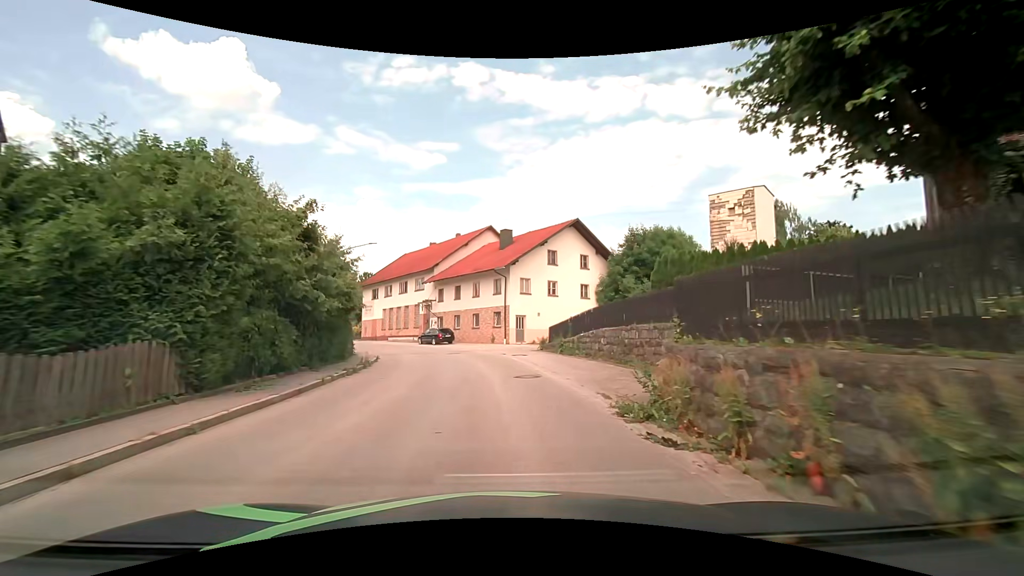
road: tertiary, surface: asphalt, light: Day
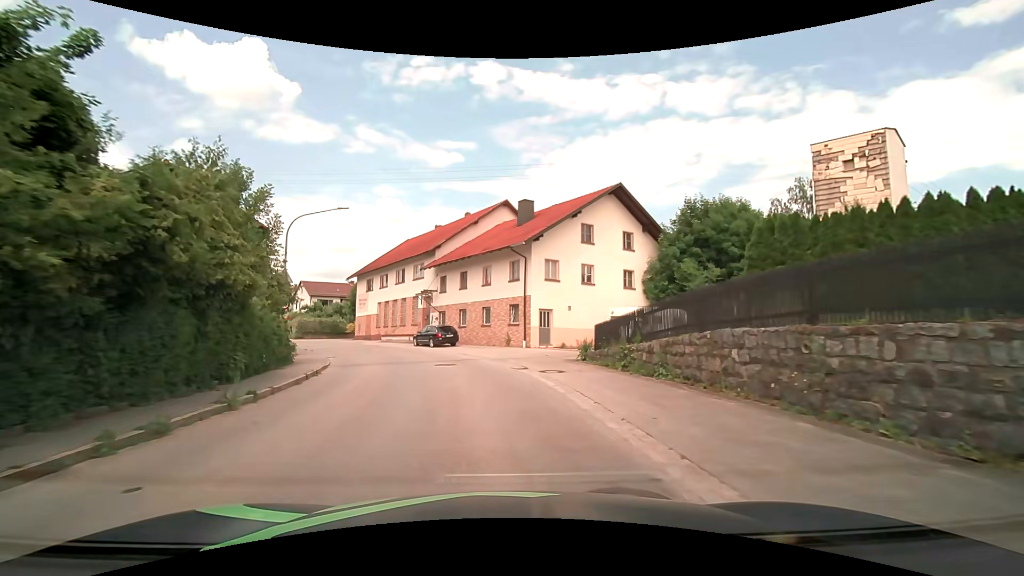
(0.0, +10.4) m; -1°
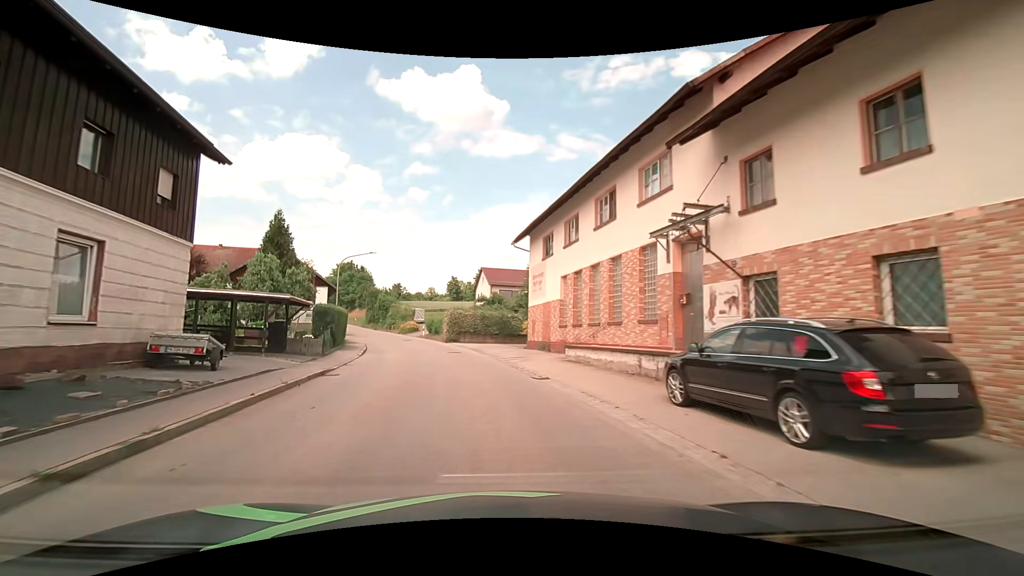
(-5.4, +27.6) m; -23°
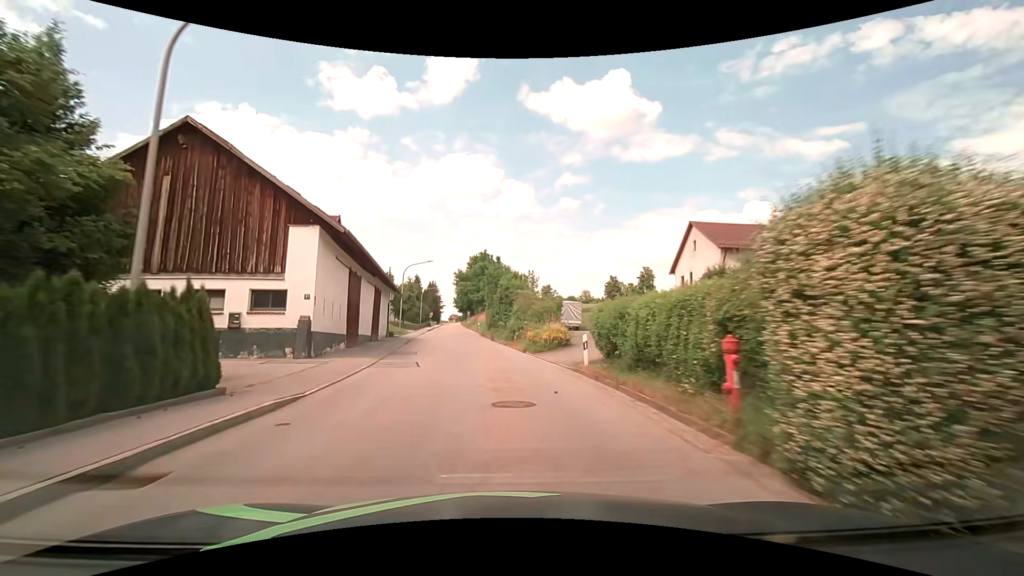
(-5.7, +36.3) m; -17°
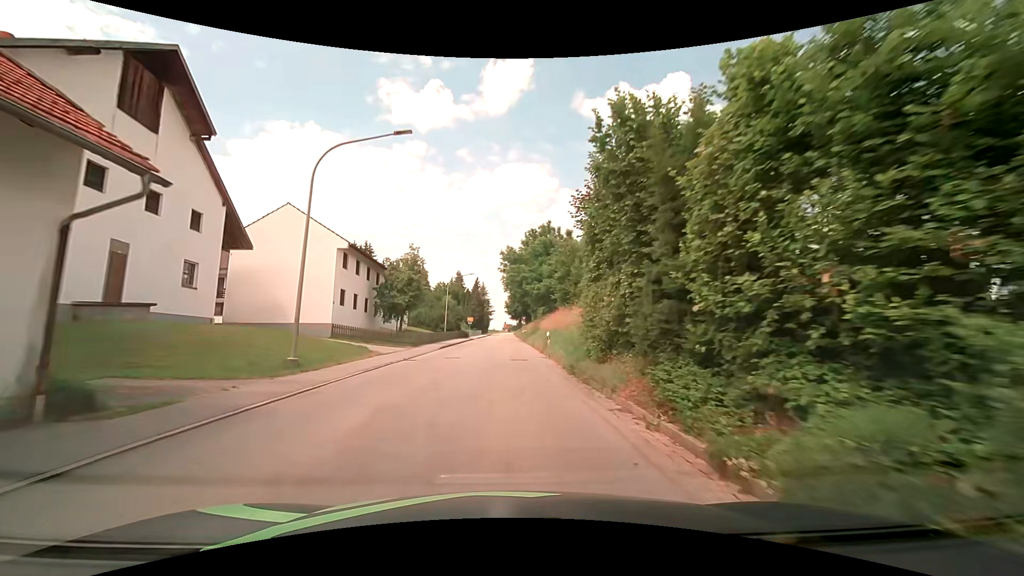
(-2.8, +36.6) m; -7°
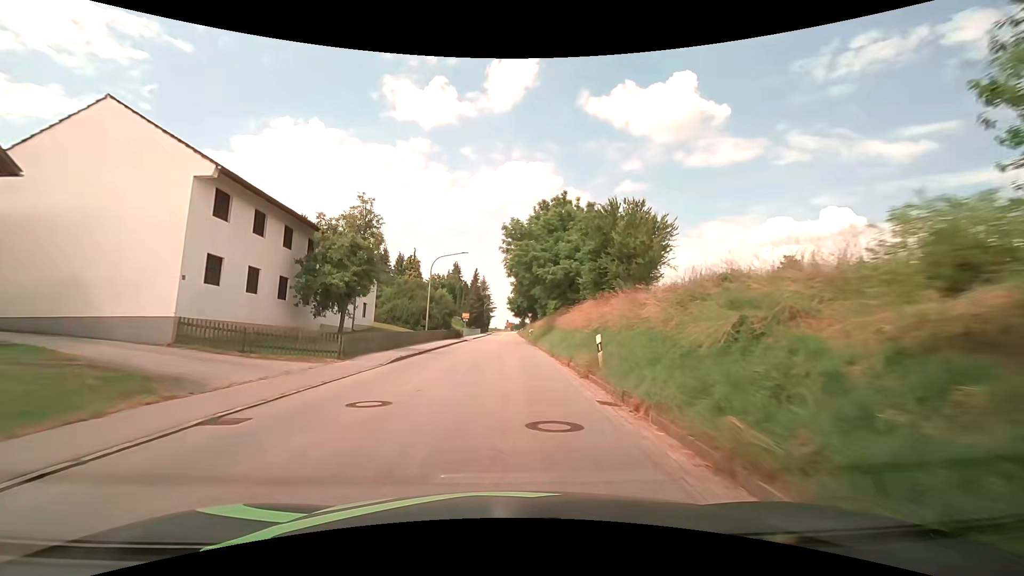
(-0.1, +14.7) m; -1°
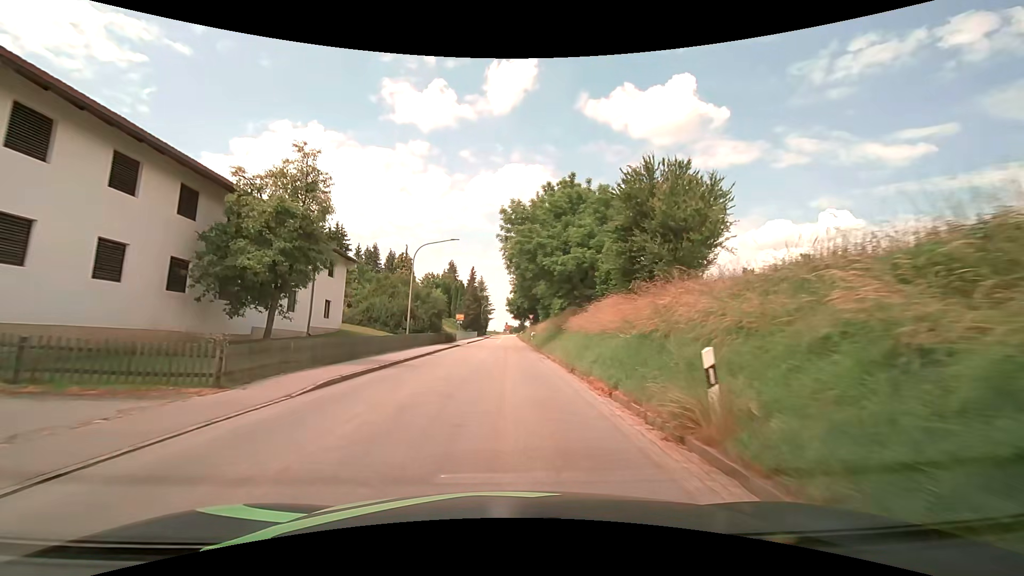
(+0.1, +7.4) m; +1°
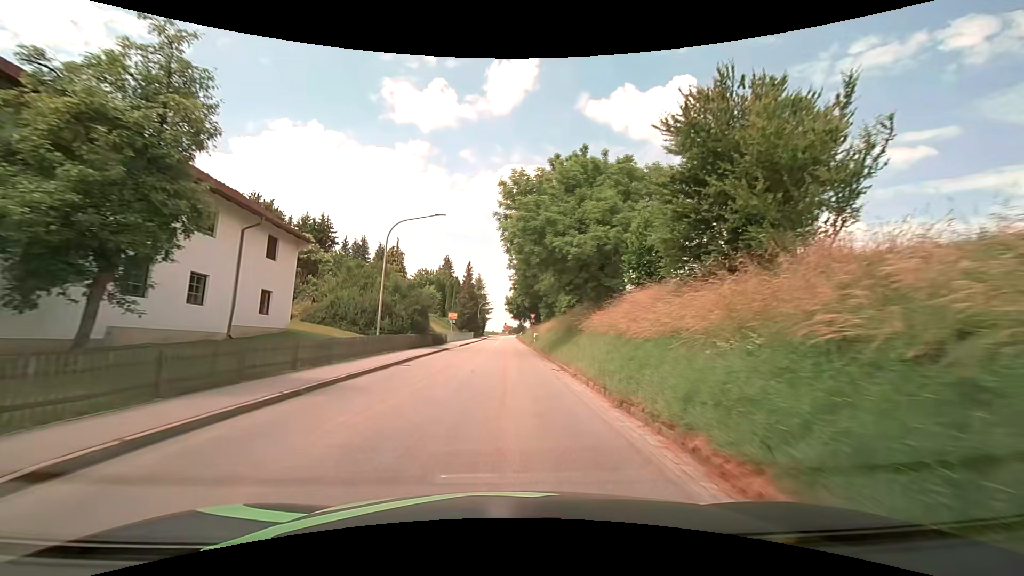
(0.0, +7.5) m; 0°
(0, +10) (0, +20) (0, +30) (0, +40) (0, +50) (0, +60) (0, +70) (0, +80) (0, +90) (0, +100) m
